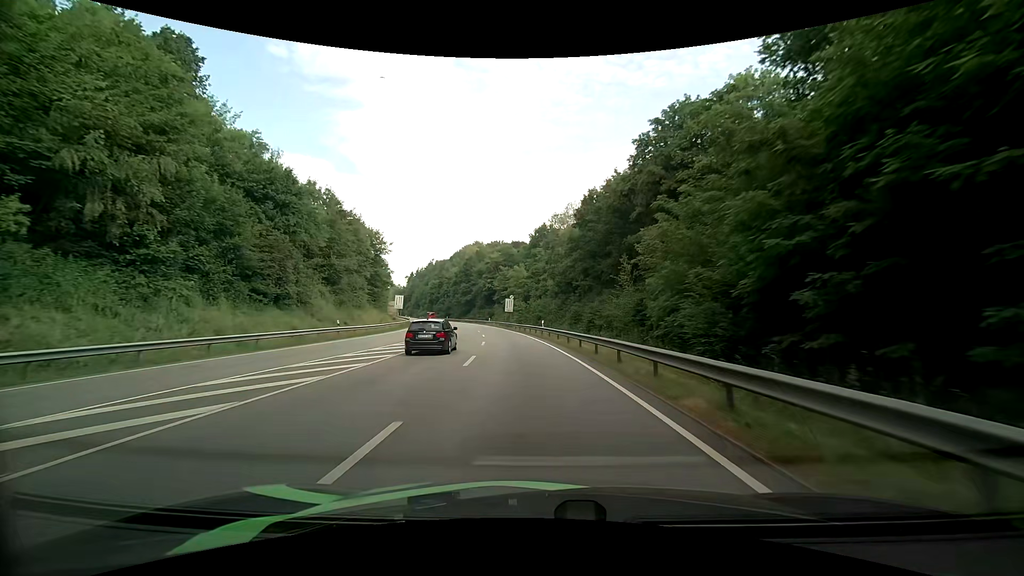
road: primary_link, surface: asphalt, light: Day
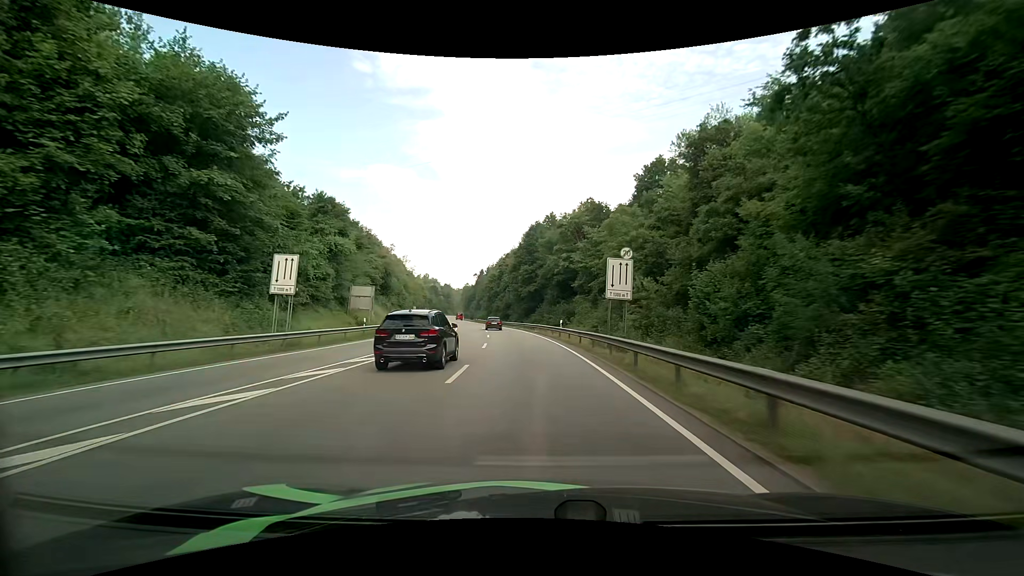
(-4.4, +52.9) m; -10°
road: primary
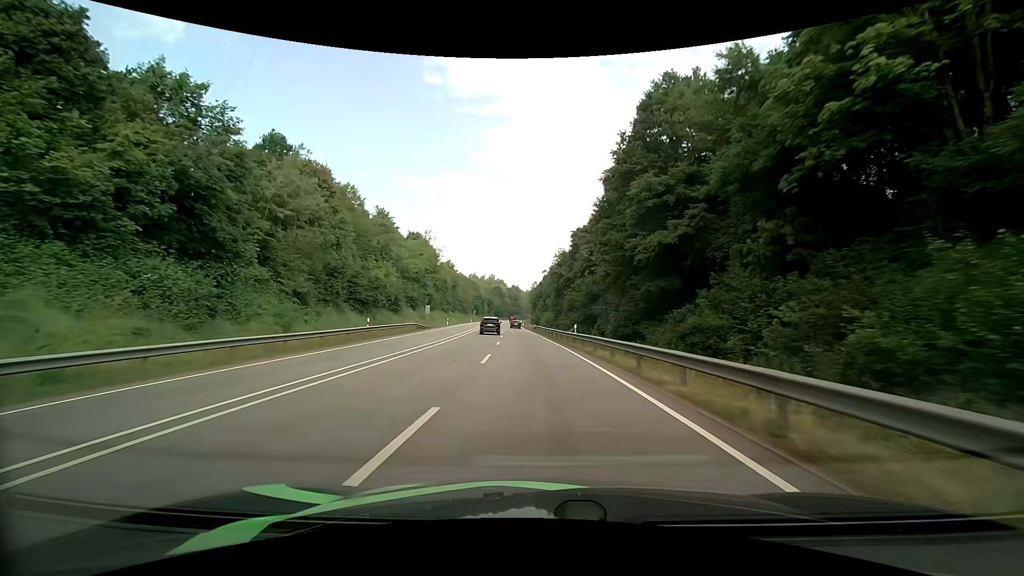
(-4.1, +55.6) m; -8°
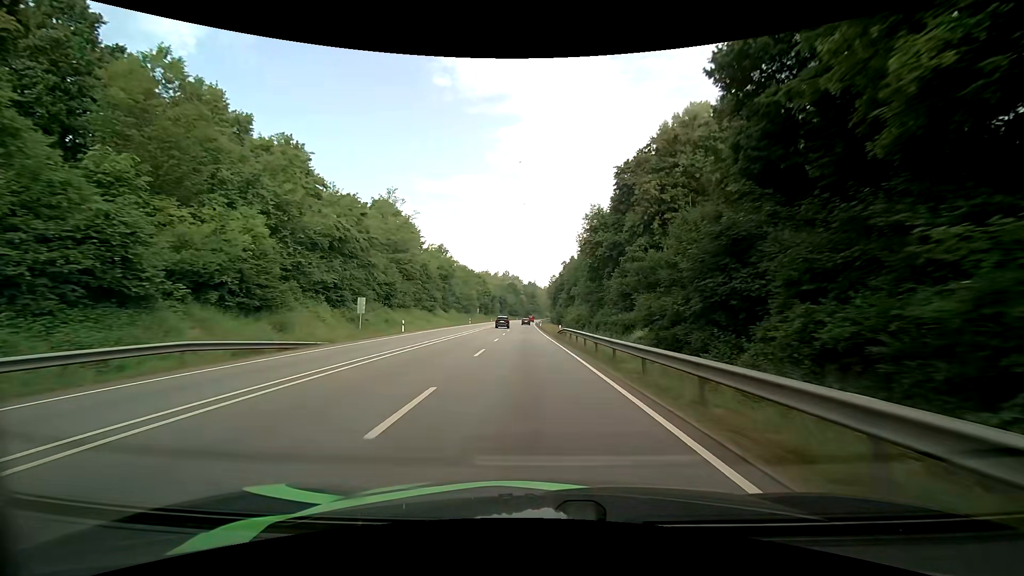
(-0.9, +34.6) m; -3°
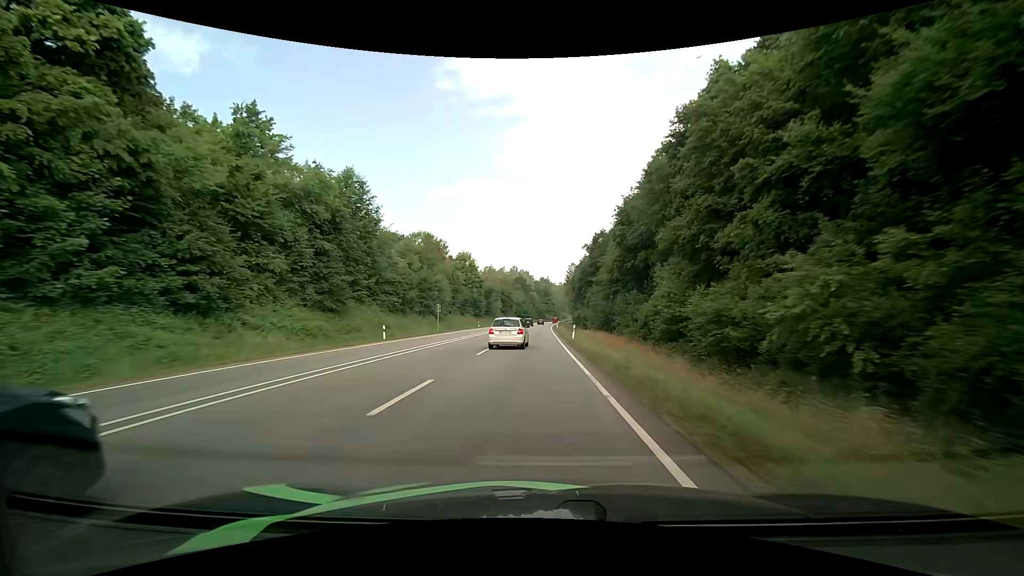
(-0.5, +59.6) m; -1°
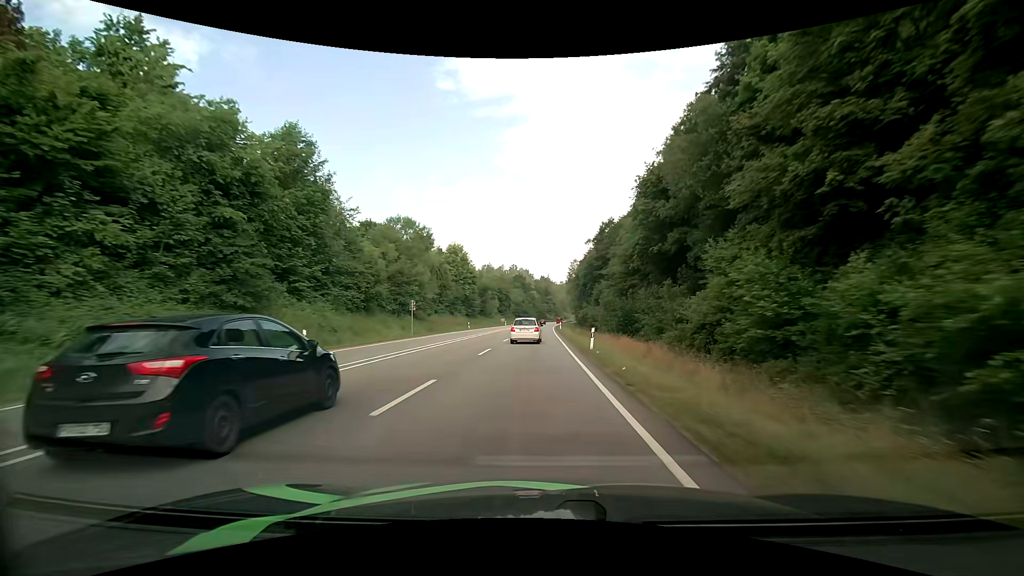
(0.0, +12.2) m; -1°
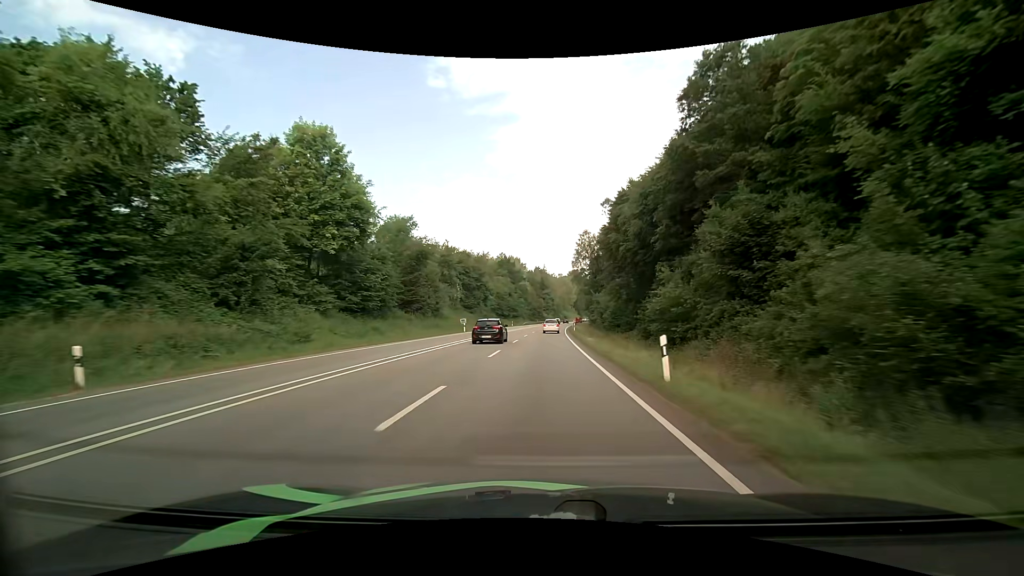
(+0.6, +62.0) m; +1°
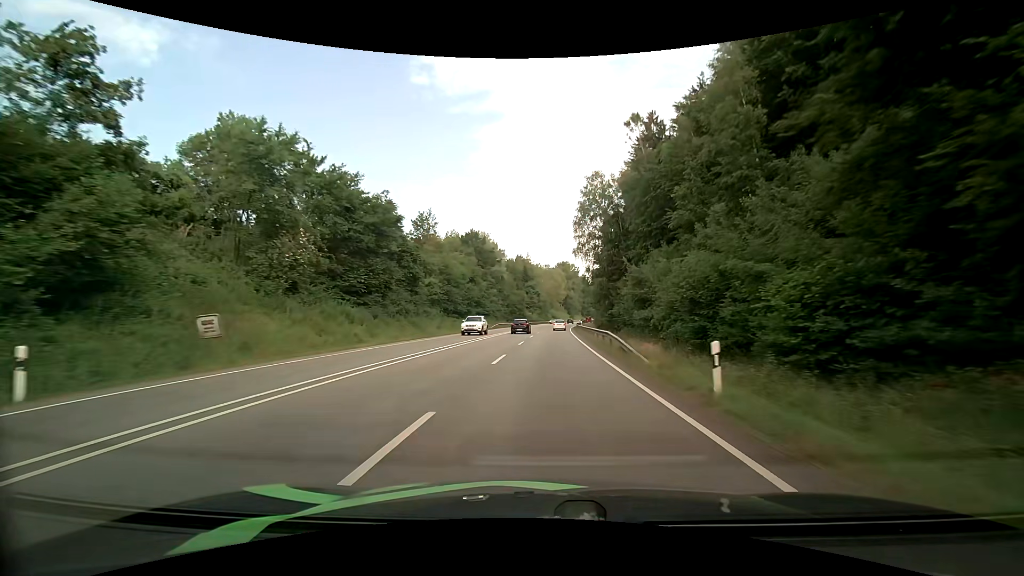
(+0.6, +51.7) m; +2°
(0, +10) (0, +20) (0, +30) (+1, +40) (+1, +50) (+2, +60) (+2, +70) (+3, +80) (+4, +90) (+5, +100) m
